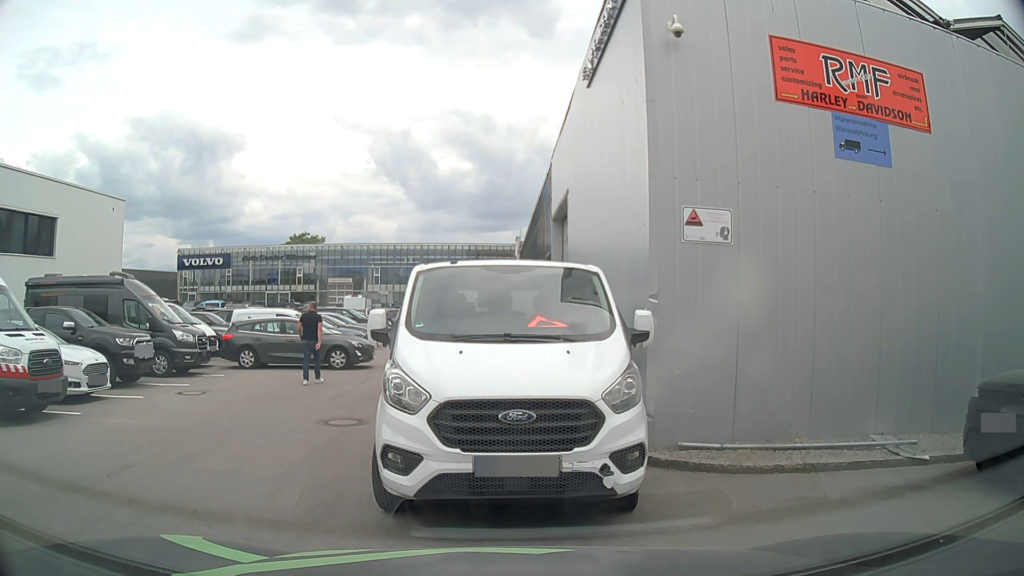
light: Day
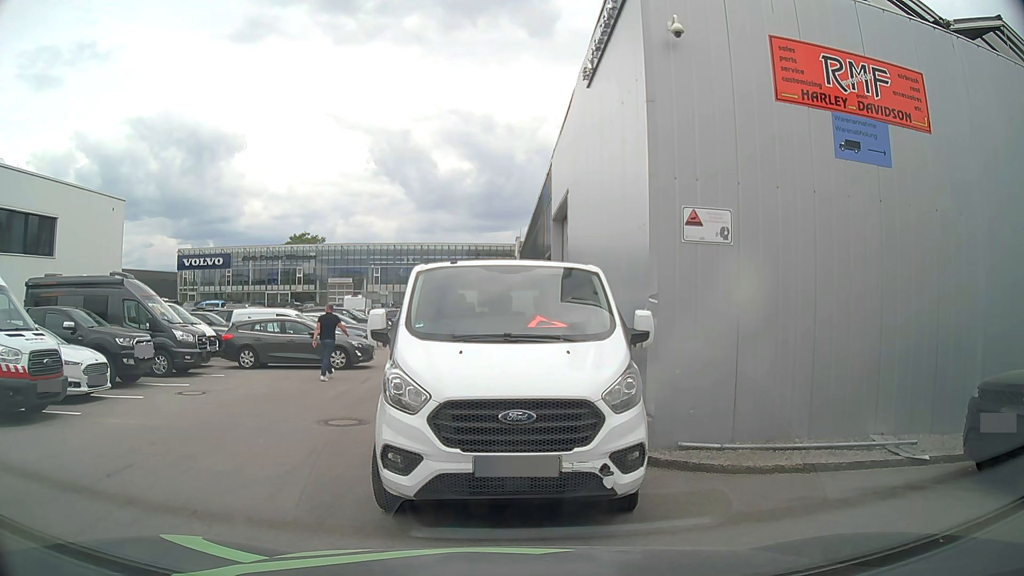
(0.0, 0.0) m; 0°
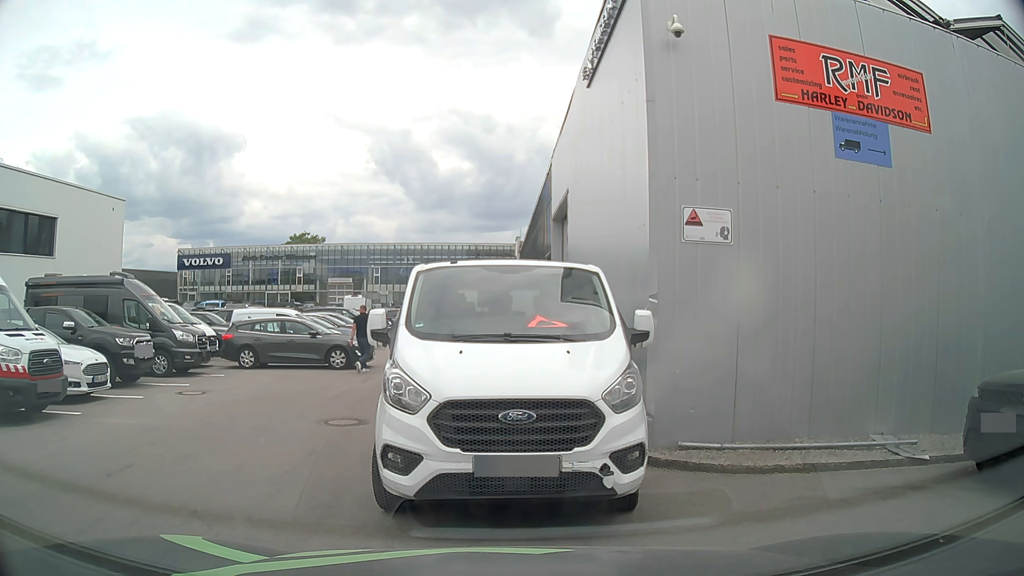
(0.0, 0.0) m; 0°
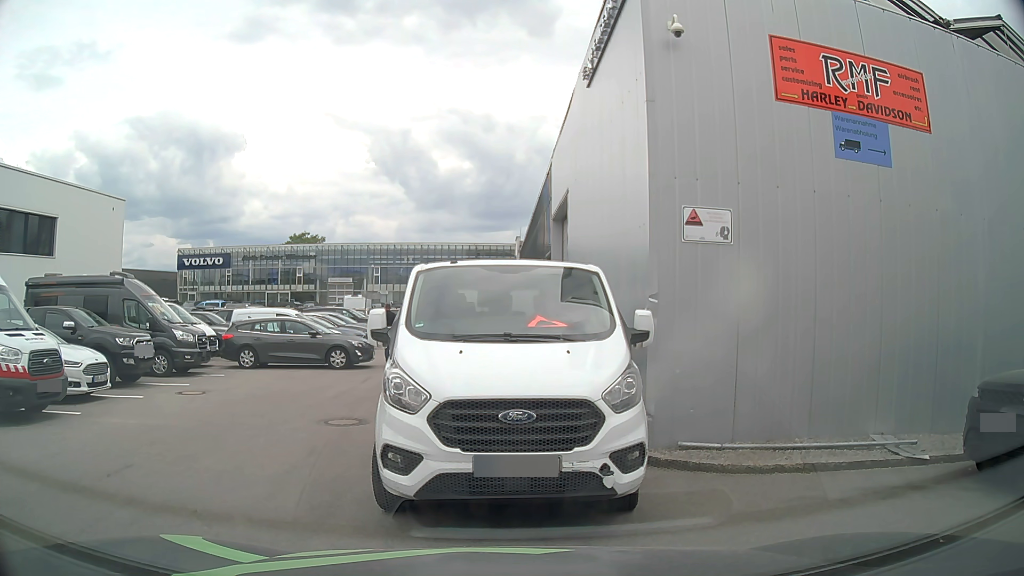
(0.0, 0.0) m; 0°
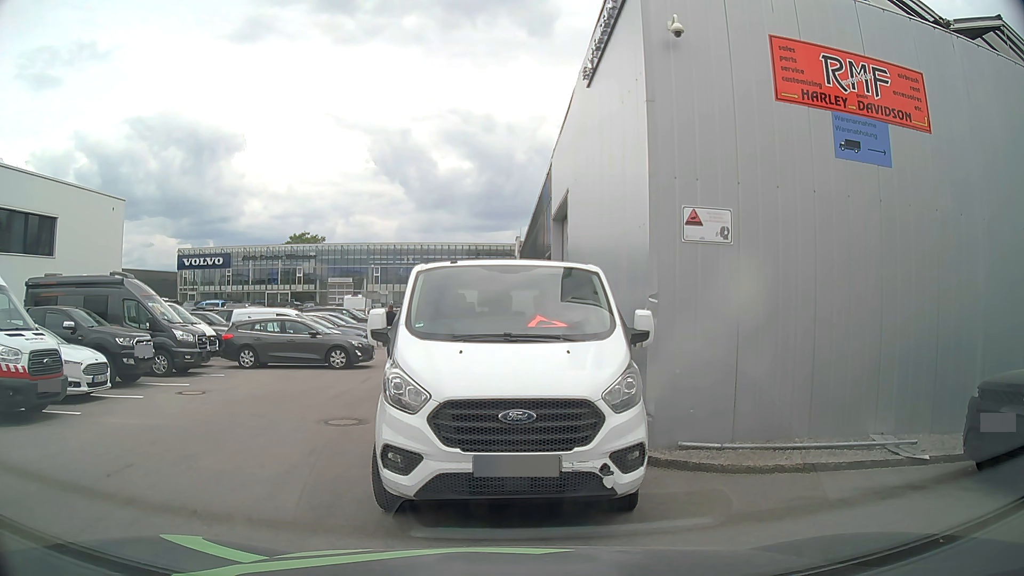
(0.0, 0.0) m; 0°
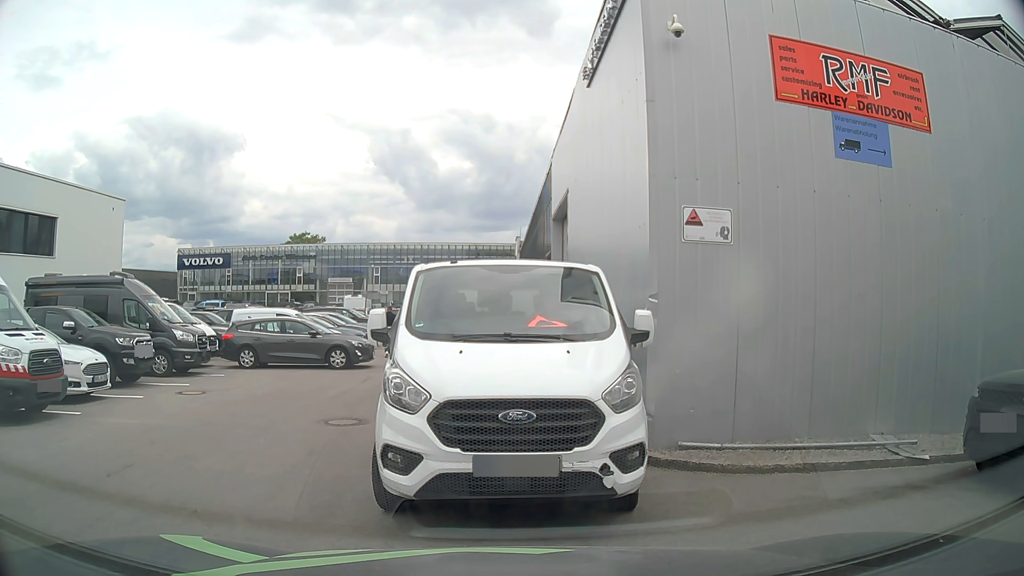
(0.0, 0.0) m; 0°
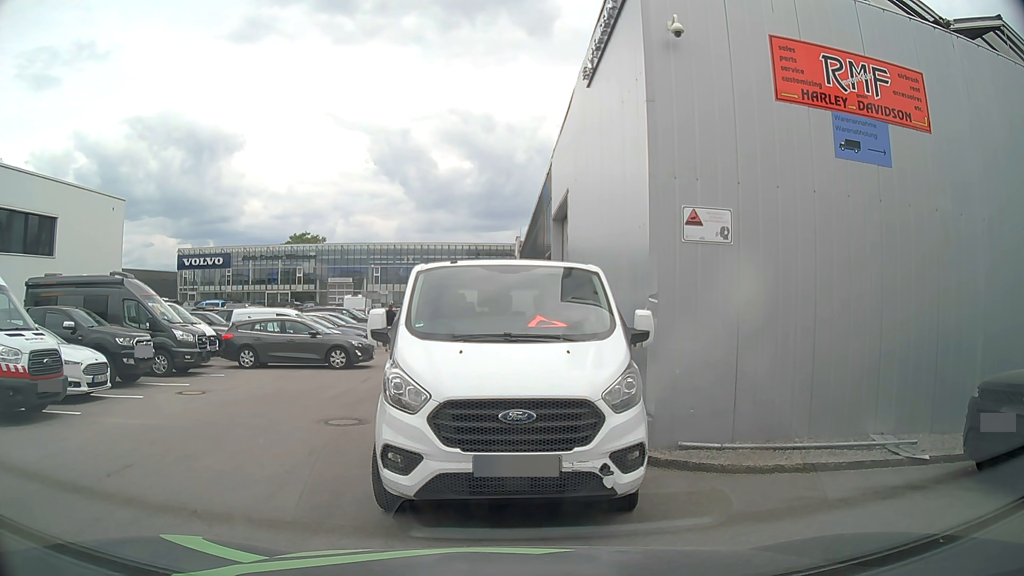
(0.0, 0.0) m; 0°
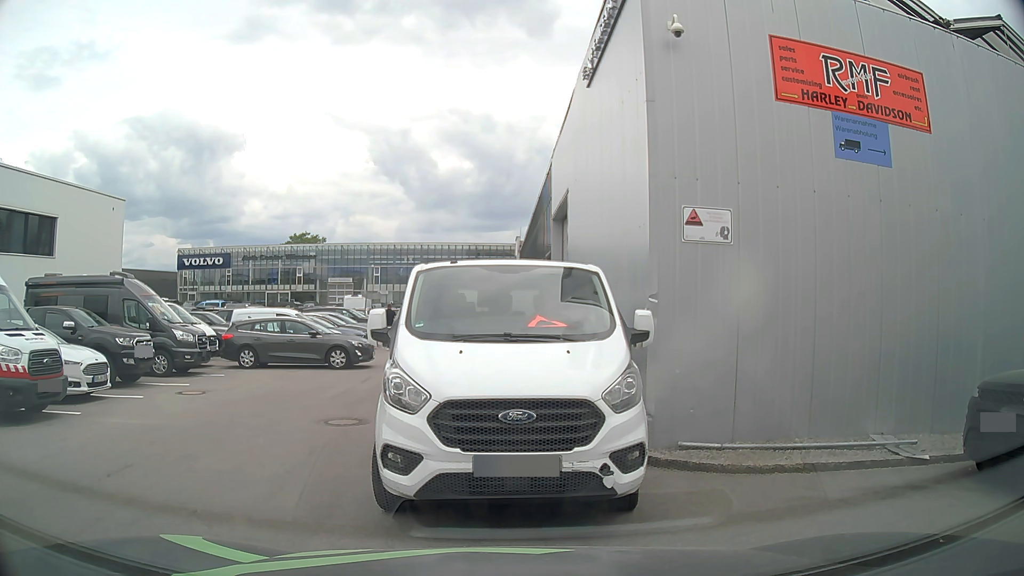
(0.0, 0.0) m; 0°
